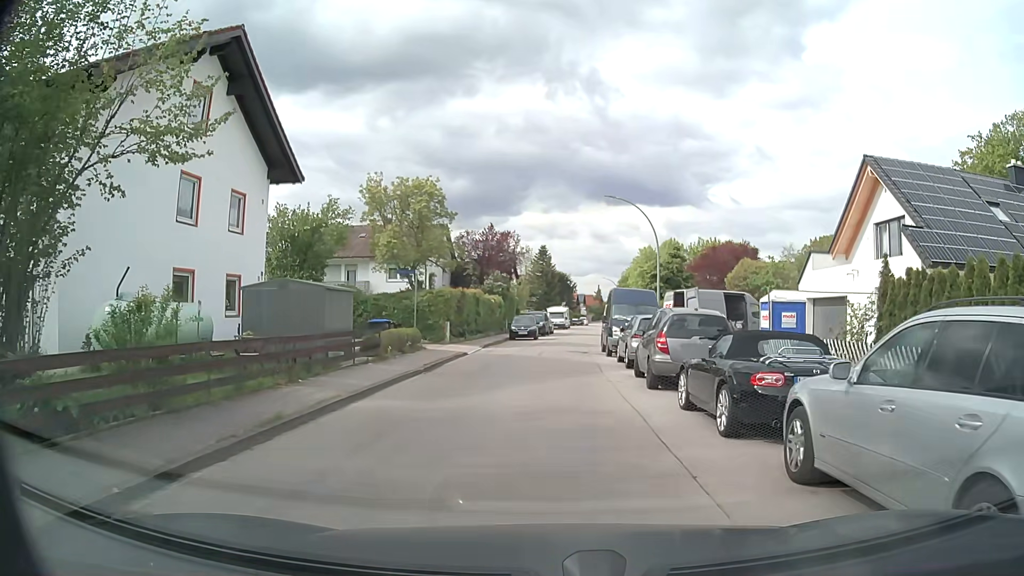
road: residential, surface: asphalt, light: Day
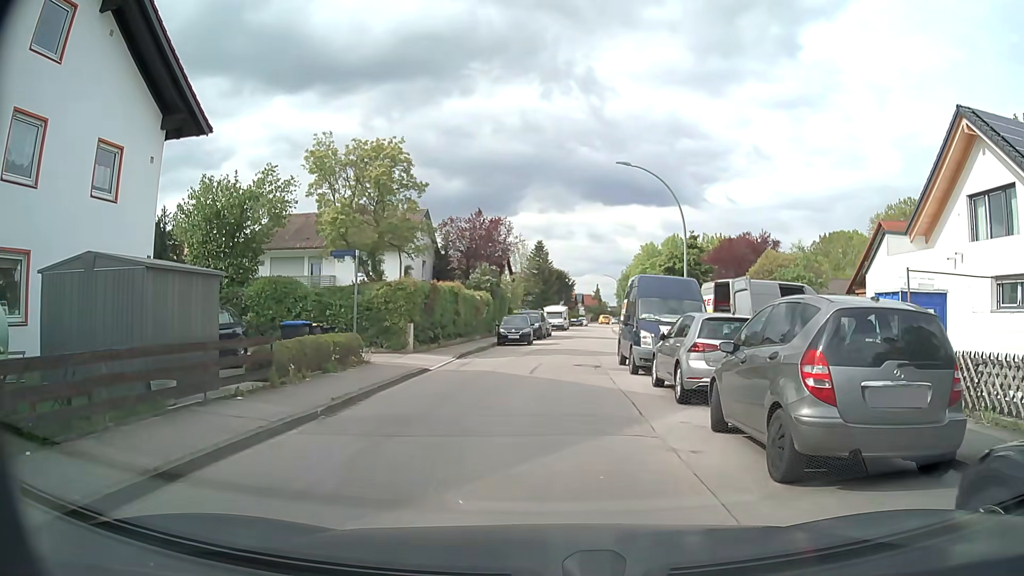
(-0.1, +7.5) m; 0°
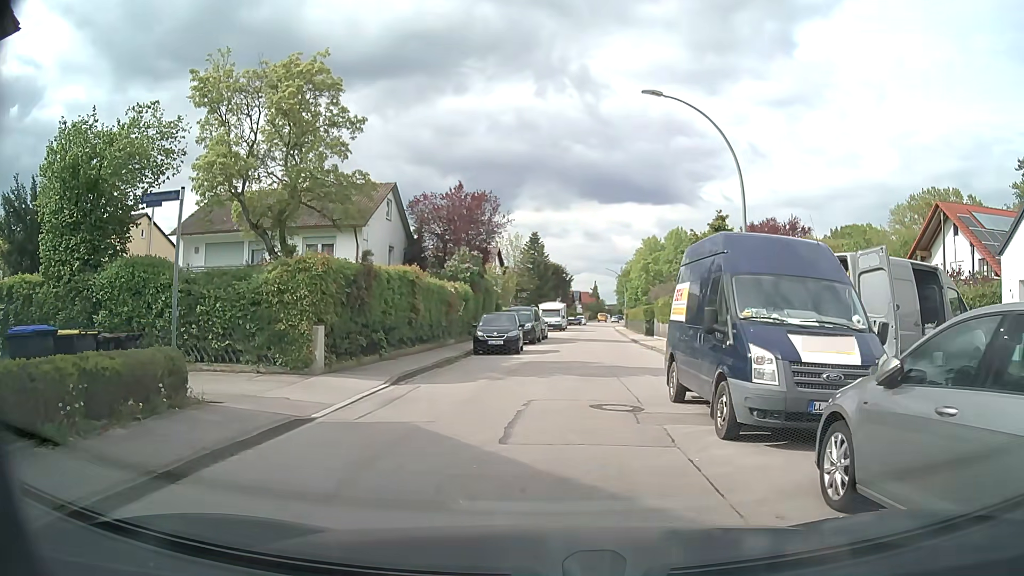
(0.0, +8.8) m; -1°
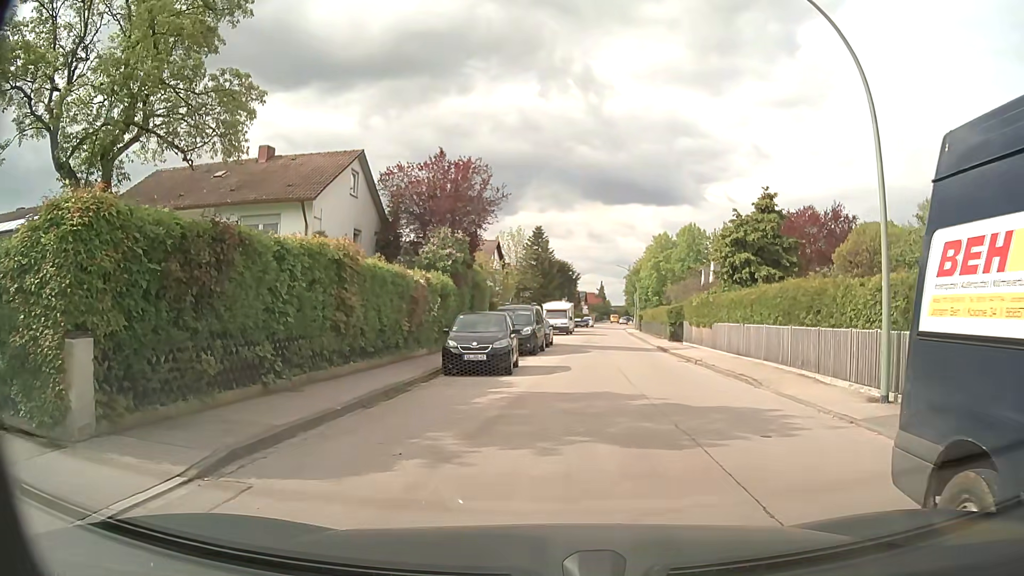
(+0.2, +7.9) m; +1°
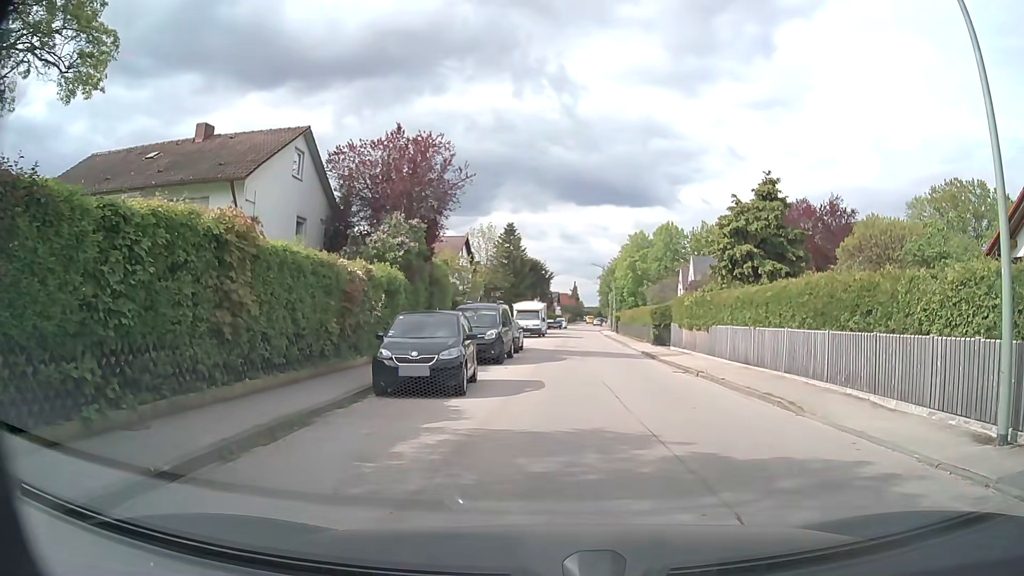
(0.0, +4.0) m; +3°
(+1, +10) (+2, +20) (+2, +30) (+2, +40) (+2, +50) (+3, +60) (+3, +70) (+3, +80) (+4, +90) (+4, +100) m
